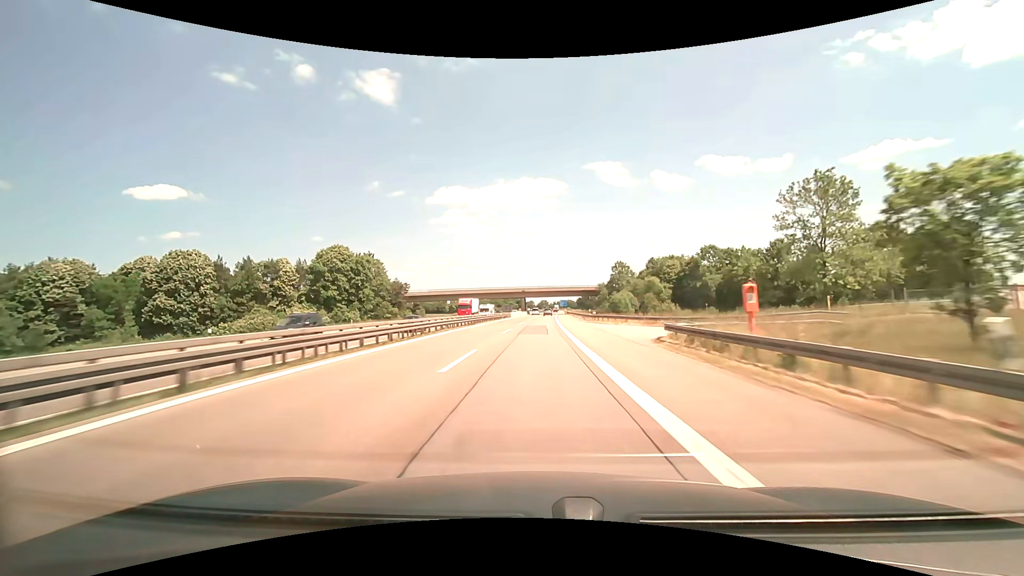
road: motorway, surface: asphalt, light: Day
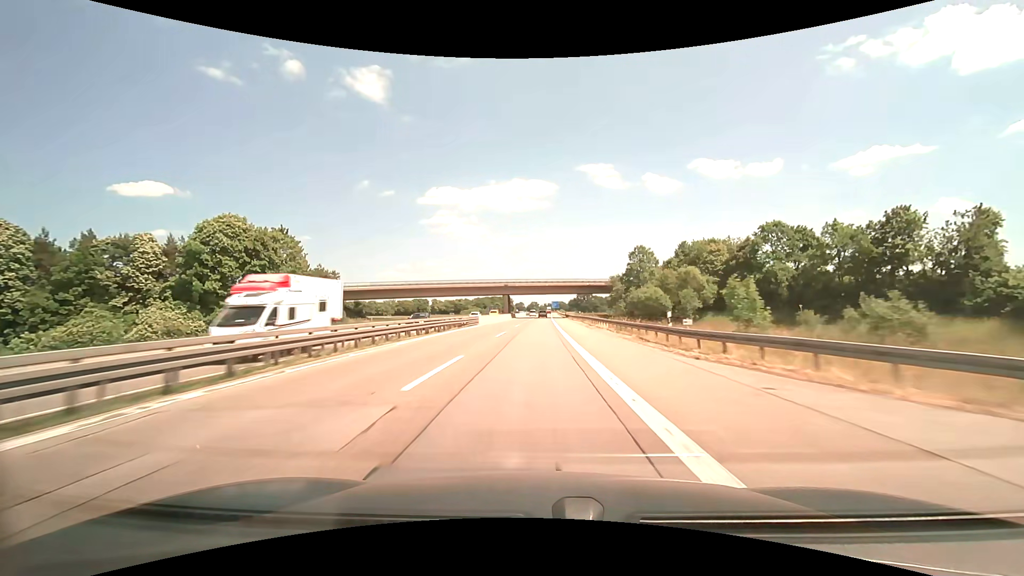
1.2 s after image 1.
(+0.3, +38.1) m; +1°
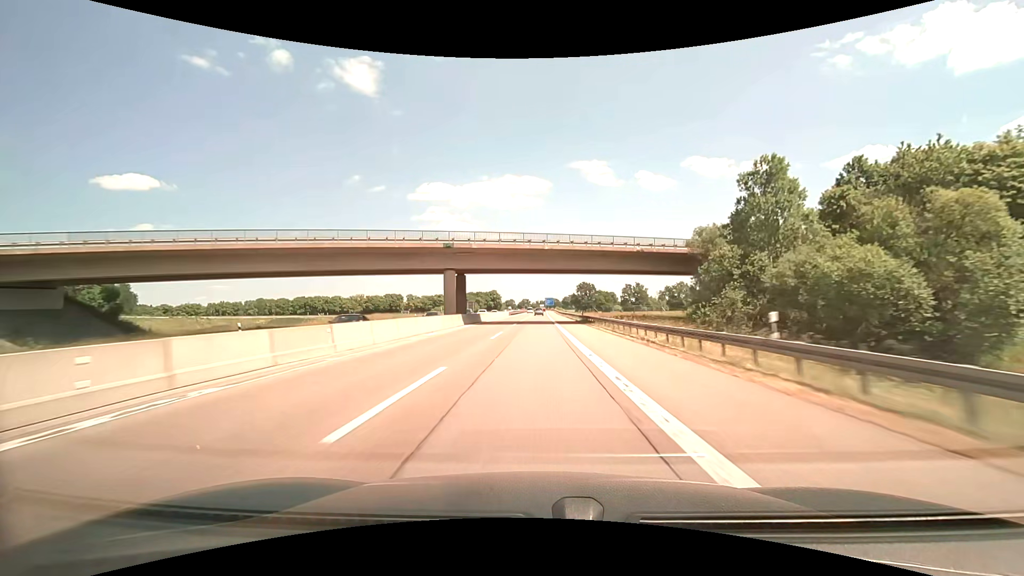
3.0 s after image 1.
(+1.4, +56.9) m; +3°
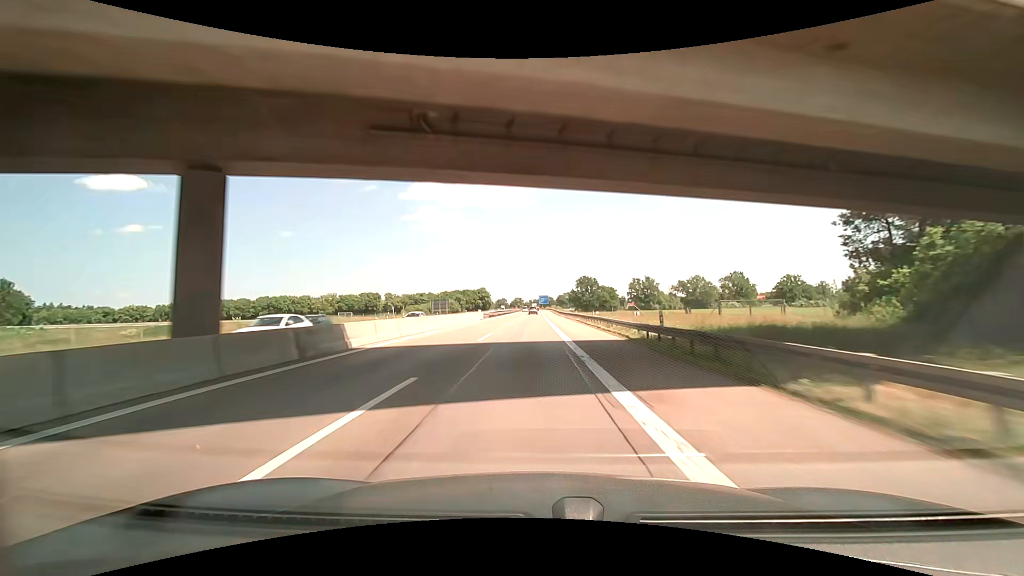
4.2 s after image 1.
(+0.4, +37.1) m; +1°
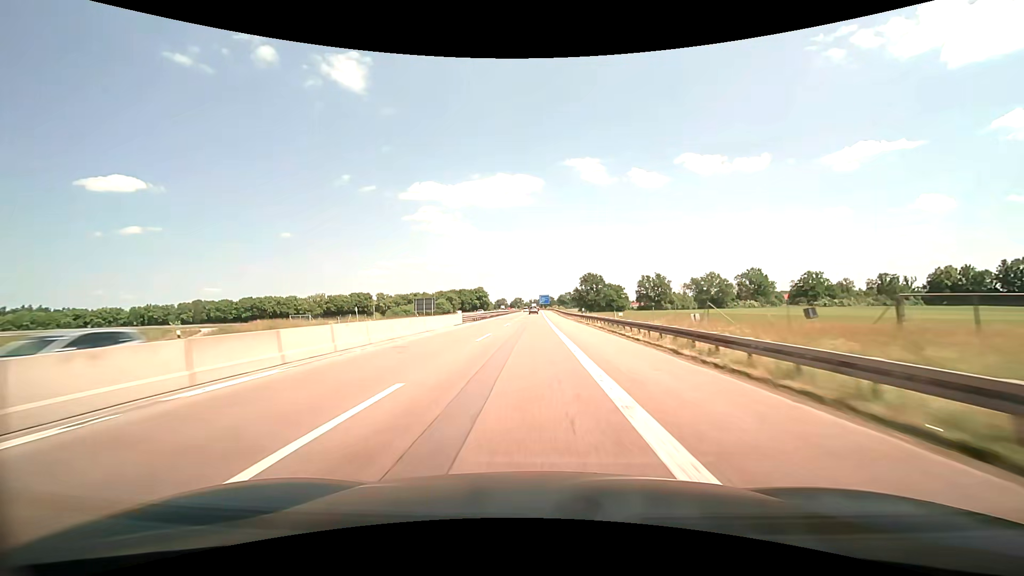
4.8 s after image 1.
(+0.1, +18.3) m; 0°
